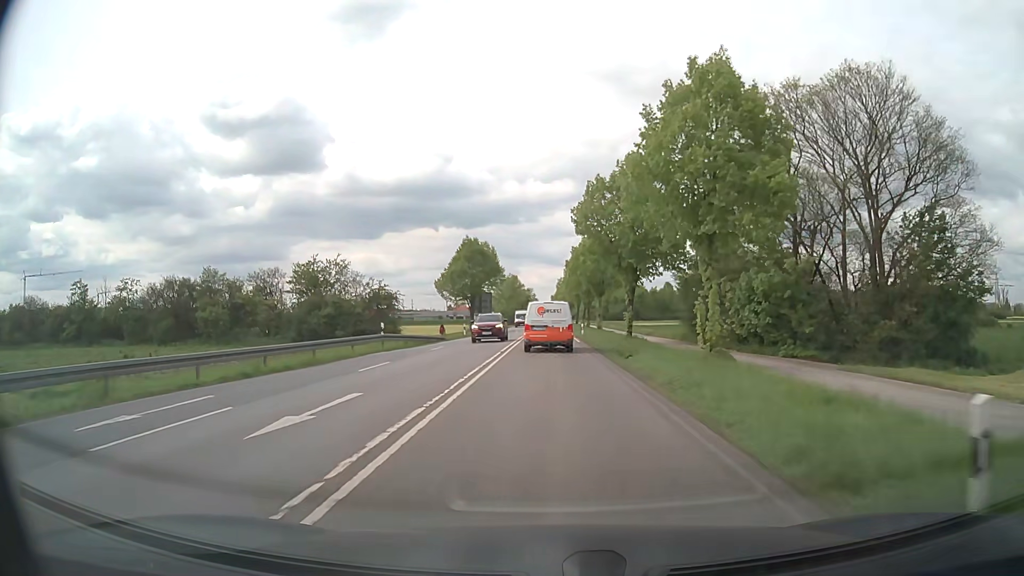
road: secondary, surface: asphalt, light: Day
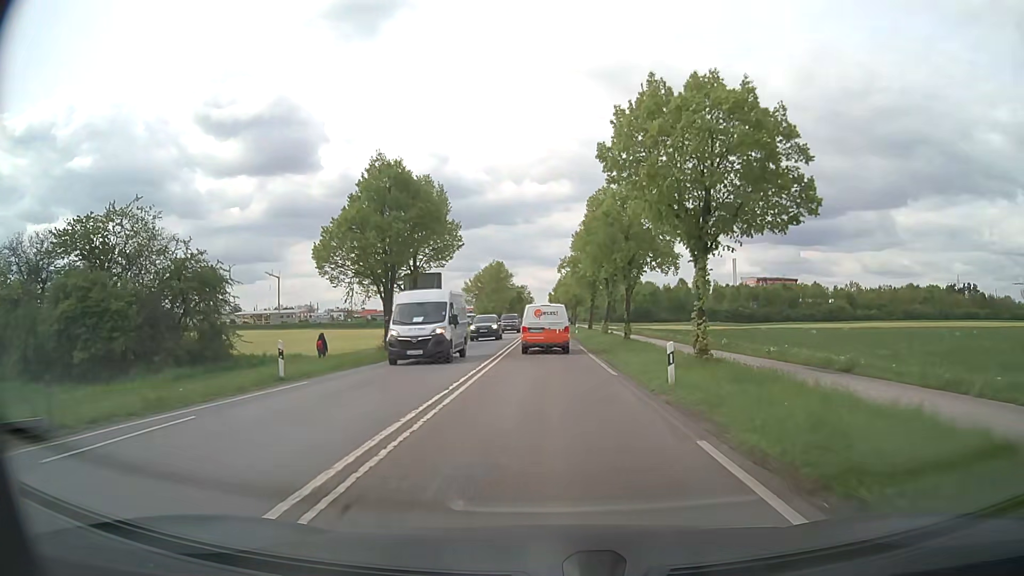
(+0.2, +36.8) m; +1°
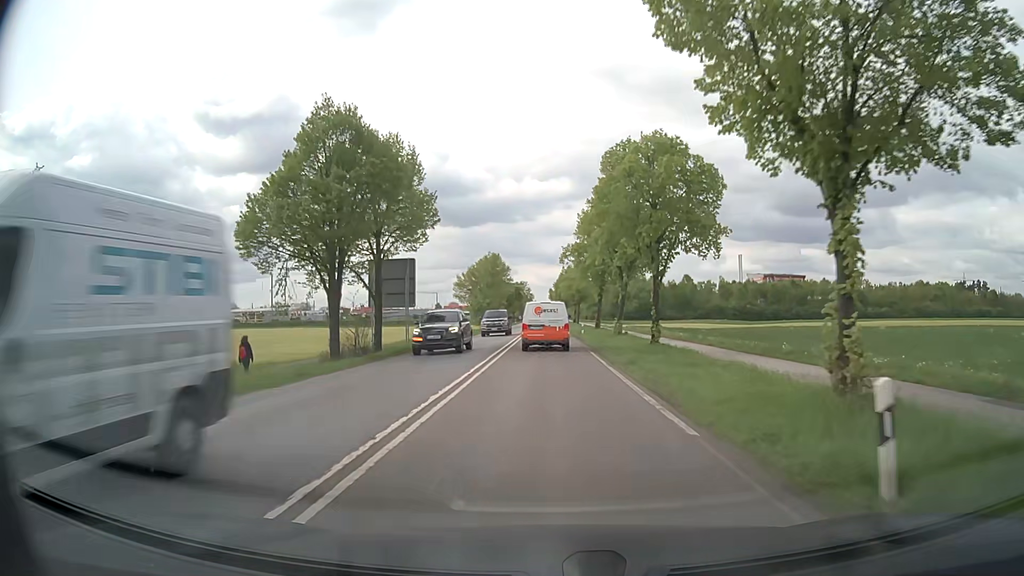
(0.0, +8.9) m; 0°
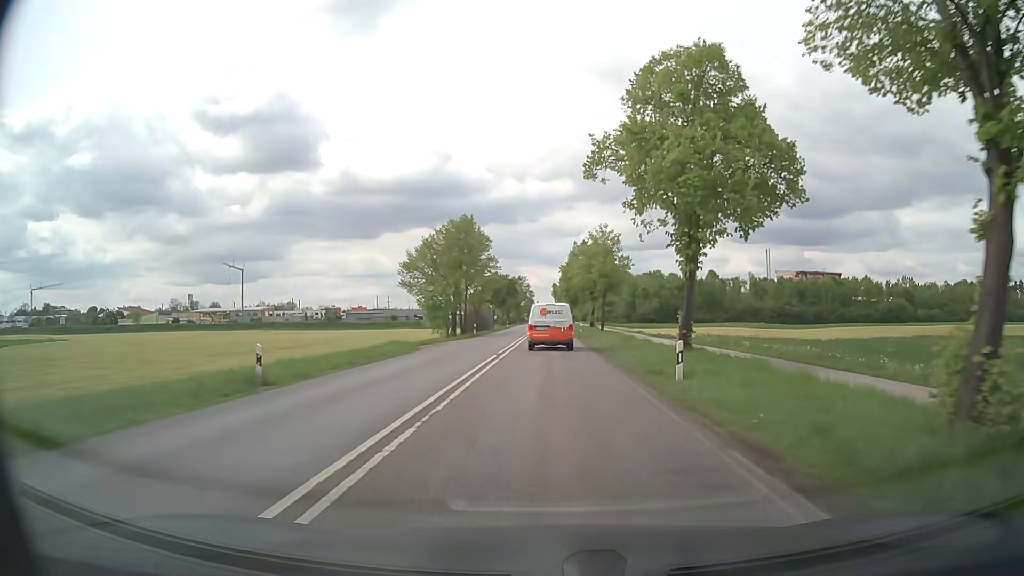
(-0.2, +35.1) m; 0°
